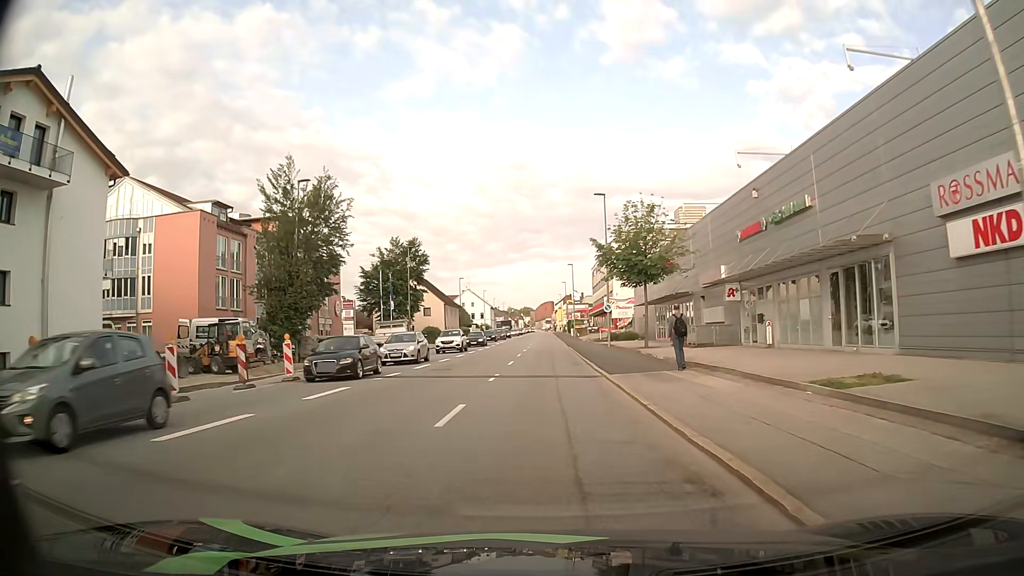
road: tertiary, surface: asphalt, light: Day
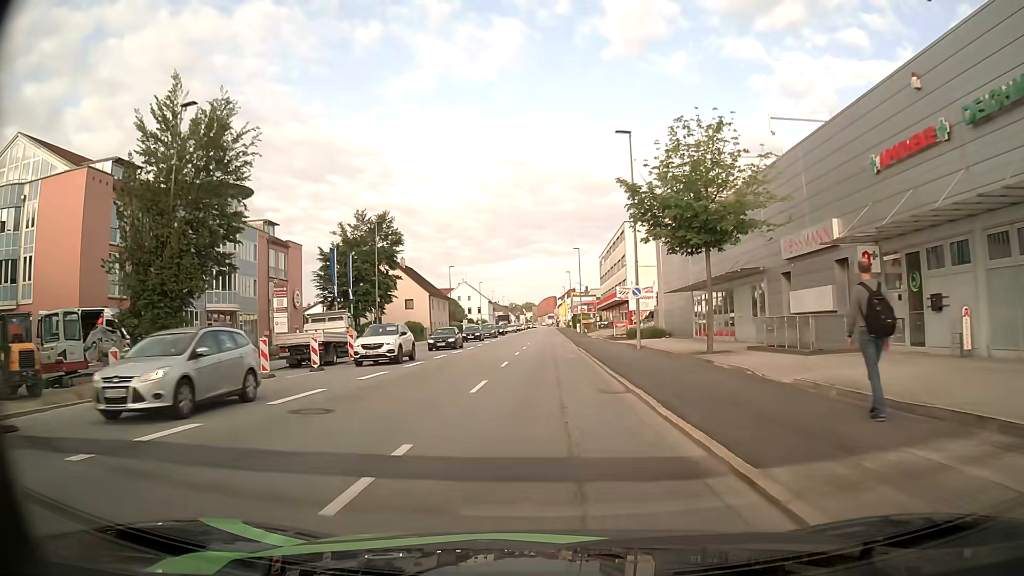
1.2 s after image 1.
(+0.2, +14.0) m; +1°
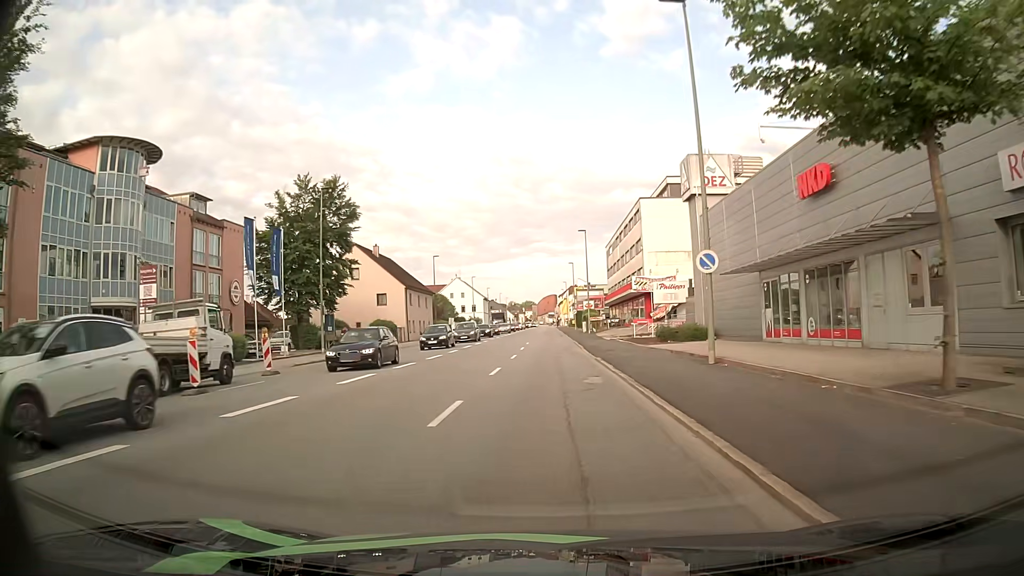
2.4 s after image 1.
(0.0, +14.0) m; 0°
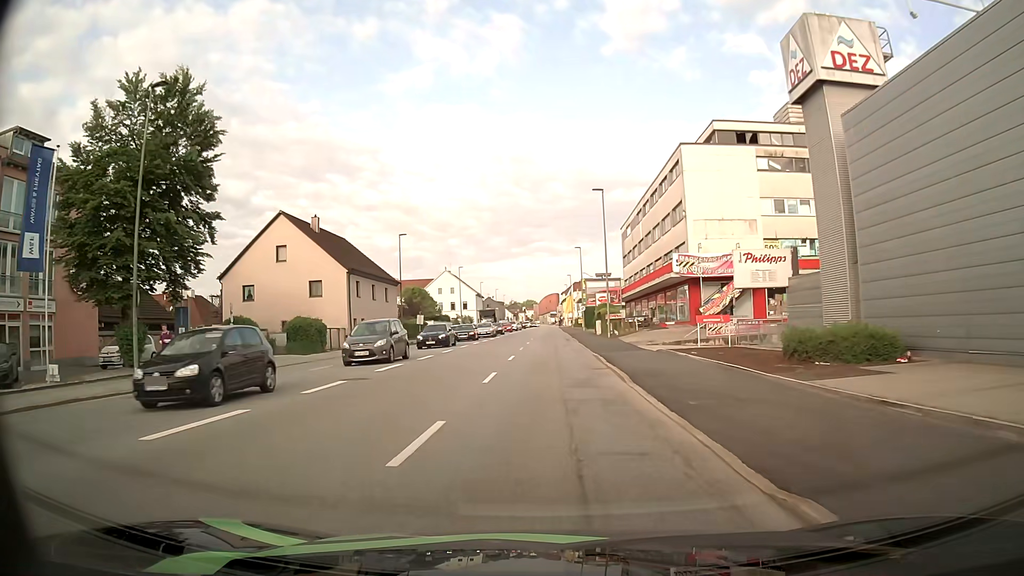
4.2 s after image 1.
(0.0, +20.5) m; 0°
